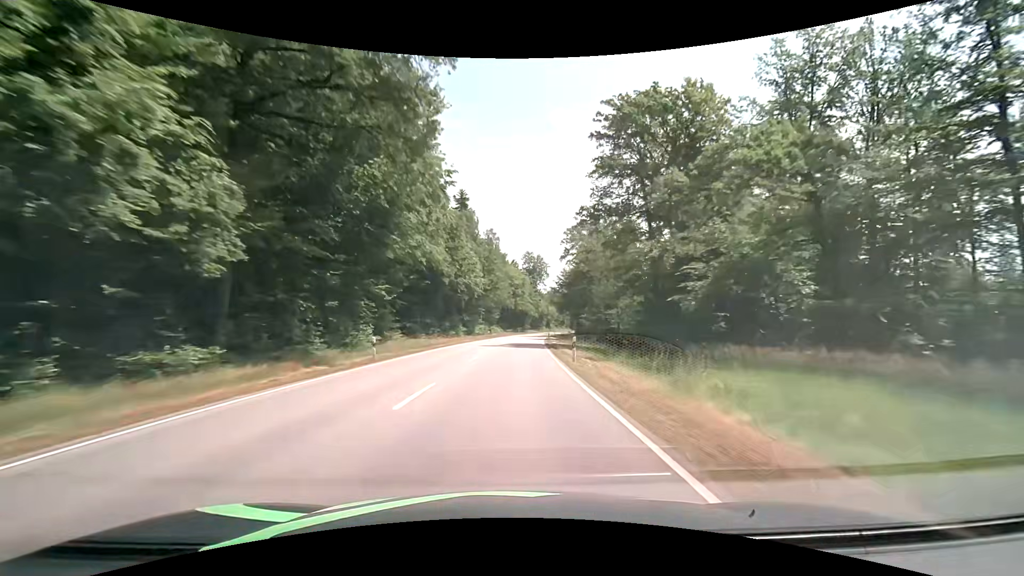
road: secondary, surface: asphalt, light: Day
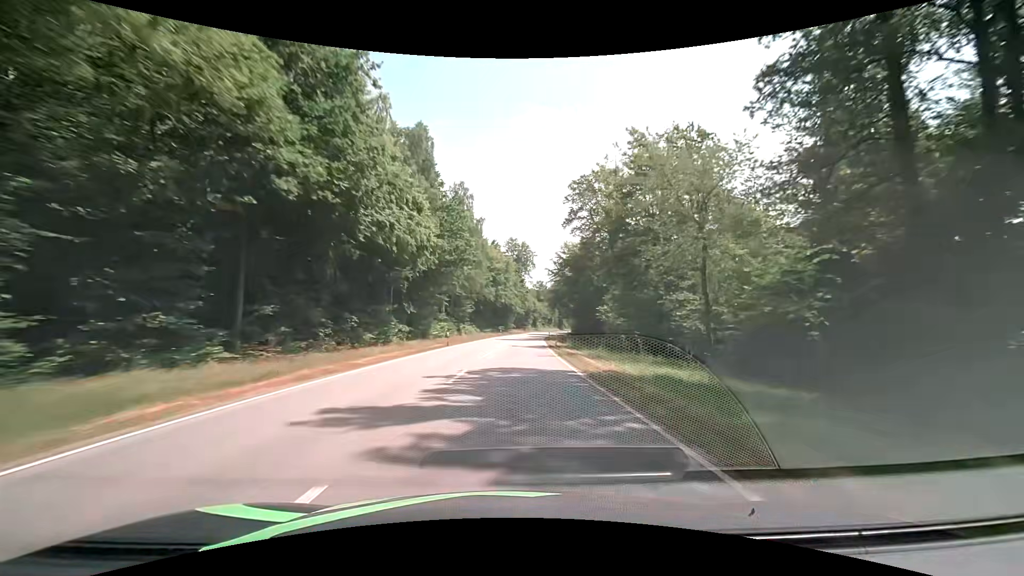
(+0.6, +31.8) m; +2°
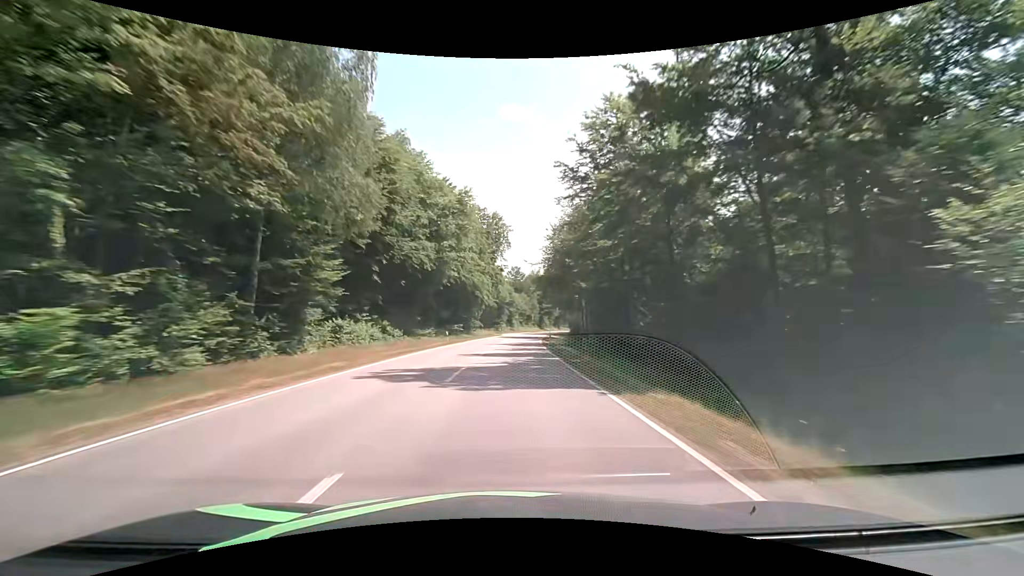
(+1.5, +47.5) m; +4°
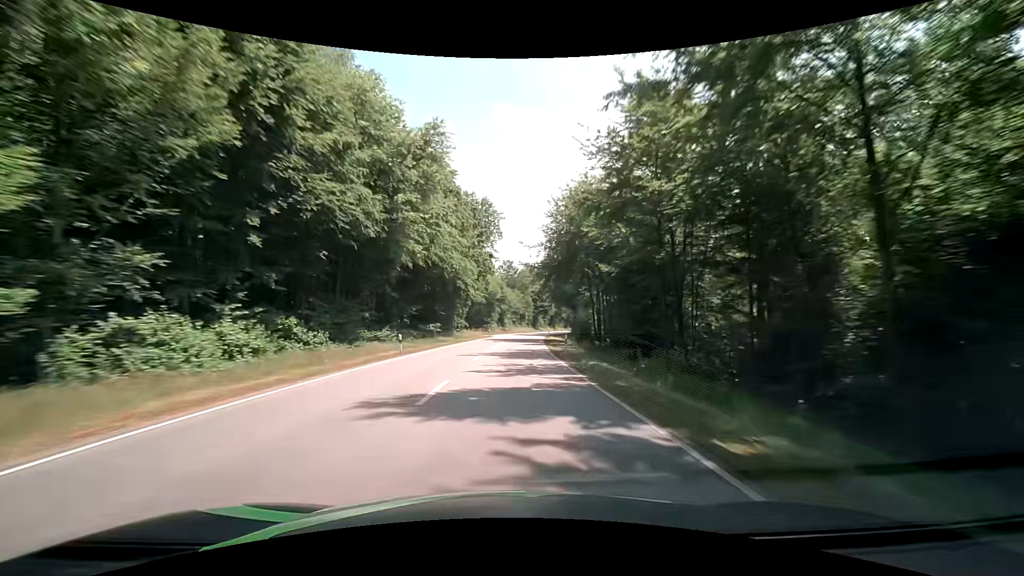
(0.0, +15.8) m; +1°
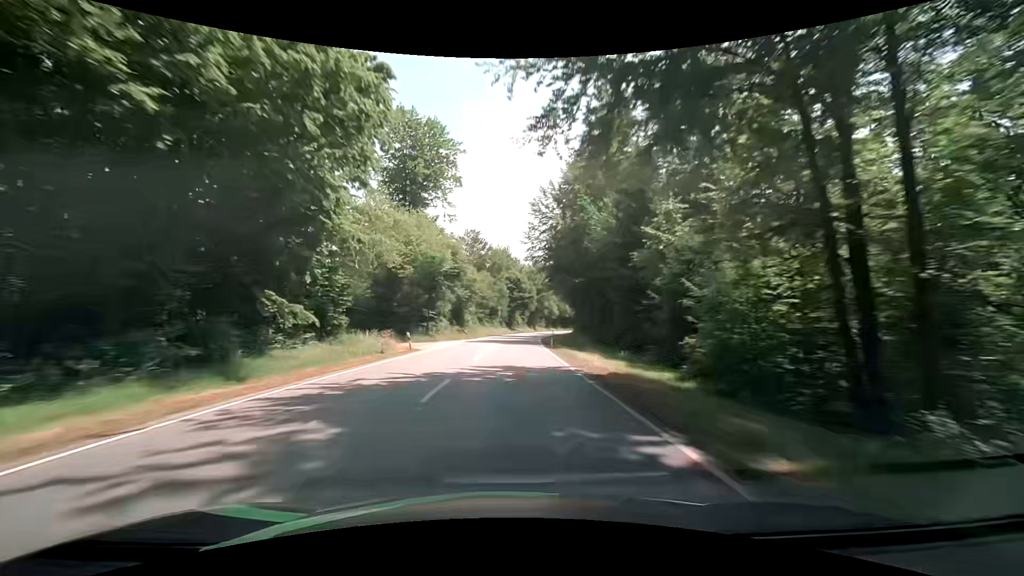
(+1.3, +47.3) m; +3°
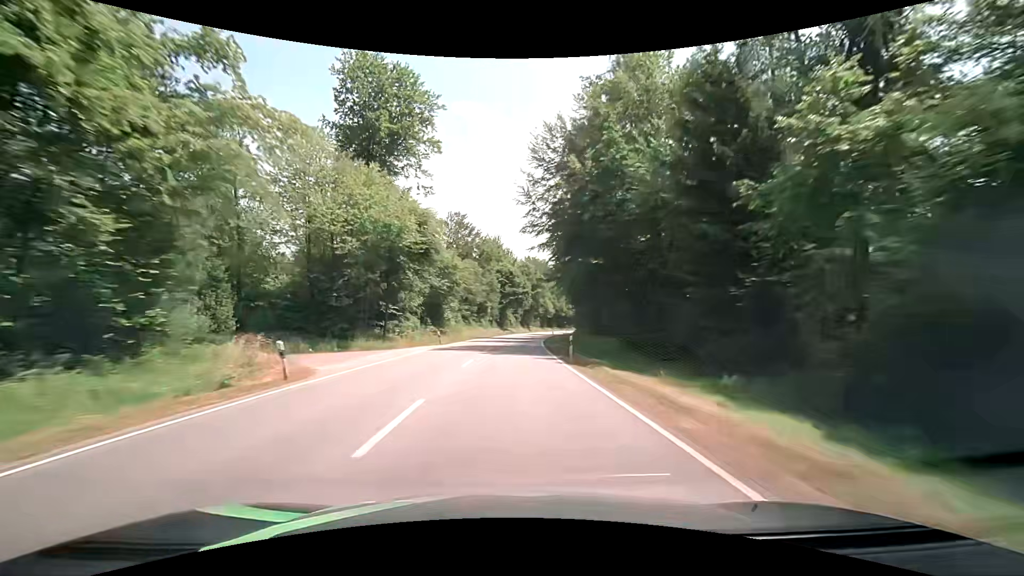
(+0.2, +15.8) m; +2°
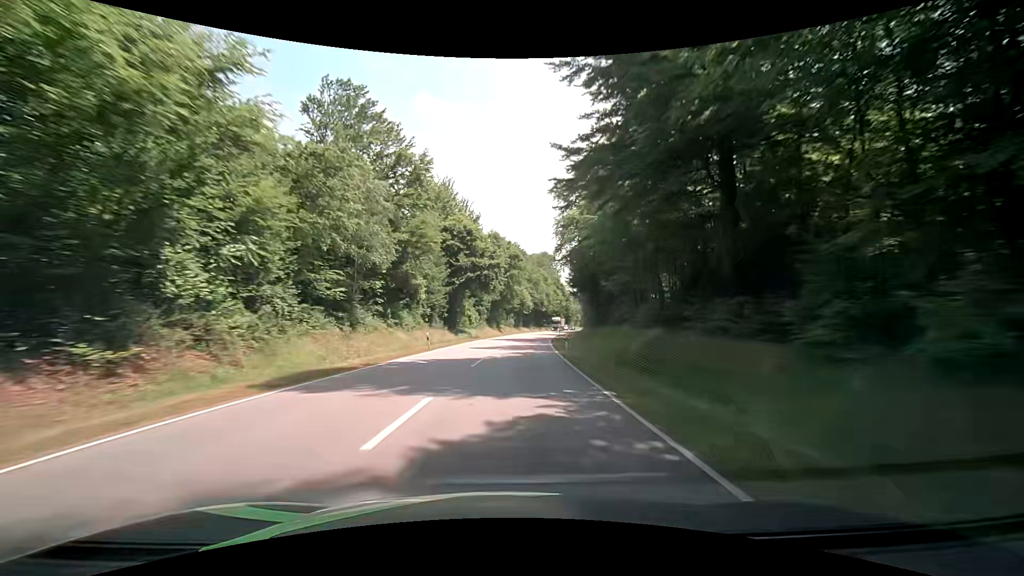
(+1.0, +47.4) m; +4°
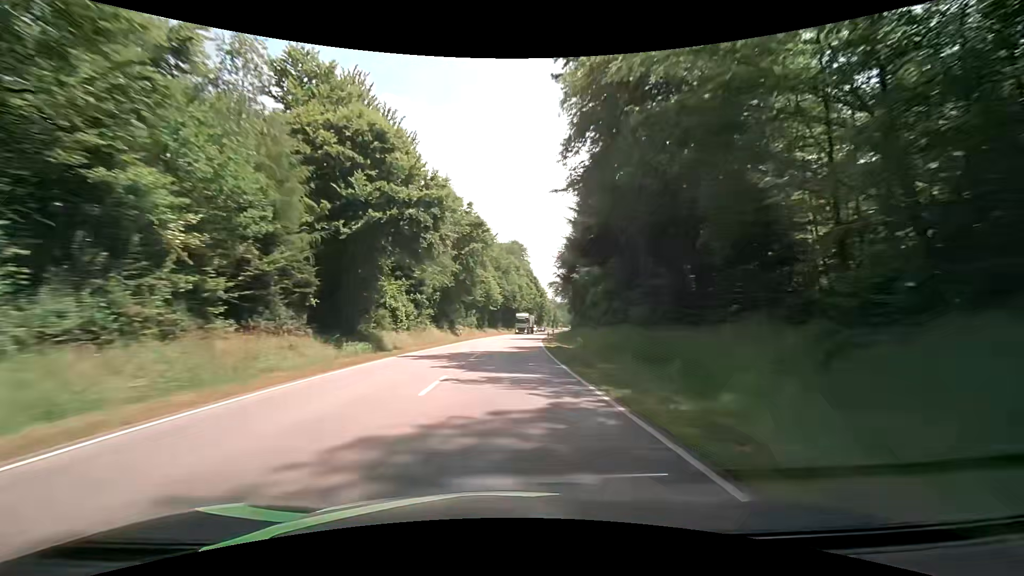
(+0.9, +31.6) m; +3°
(0, +10) (0, +20) (+1, +30) (+1, +40) (+2, +50) (+3, +60) (+4, +70) (+5, +80) (+6, +90) (+7, +100) m
